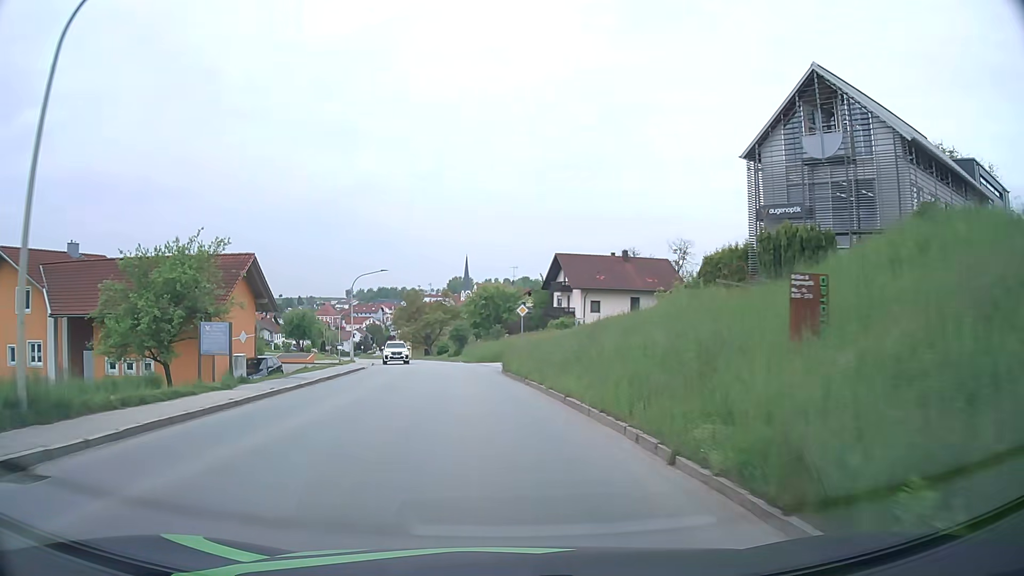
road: tertiary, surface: asphalt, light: Day
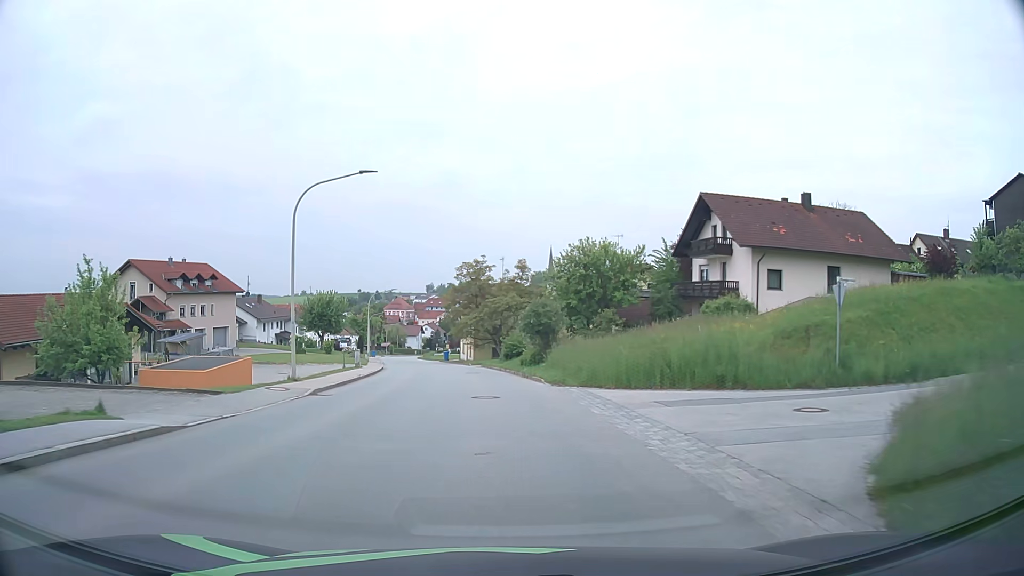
(-1.8, +30.6) m; -7°
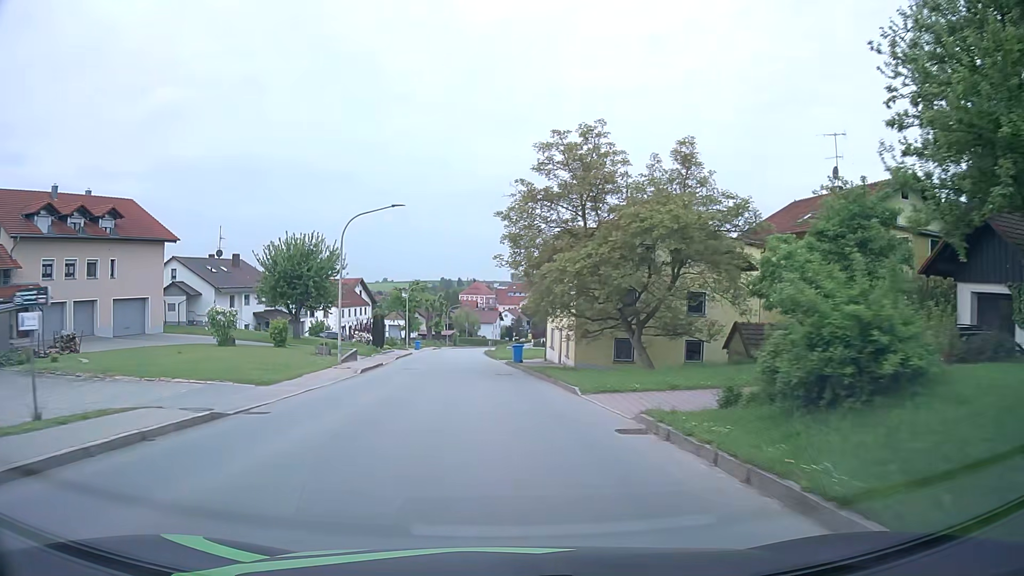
(-2.1, +38.3) m; -7°
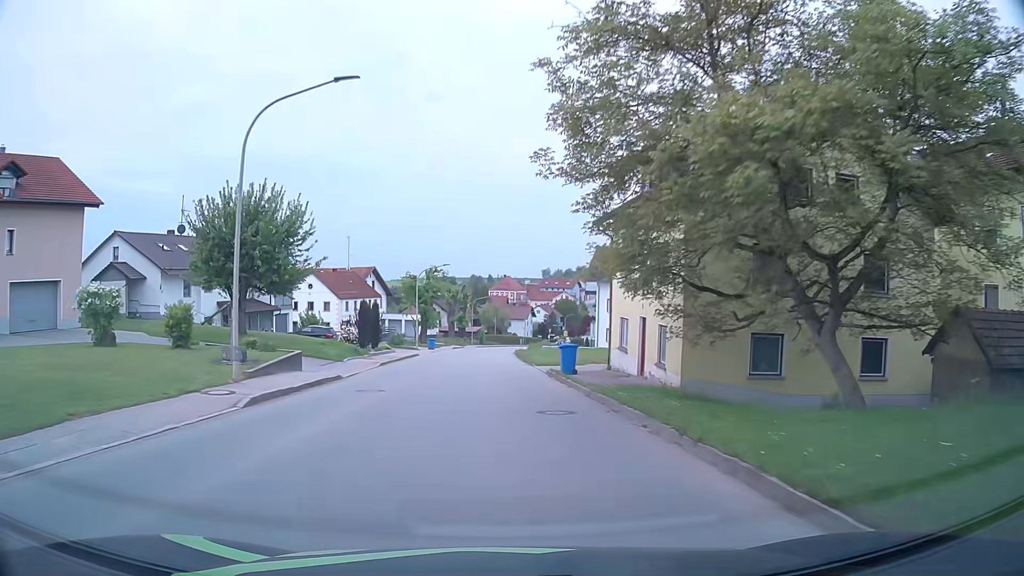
(-0.4, +15.3) m; -2°
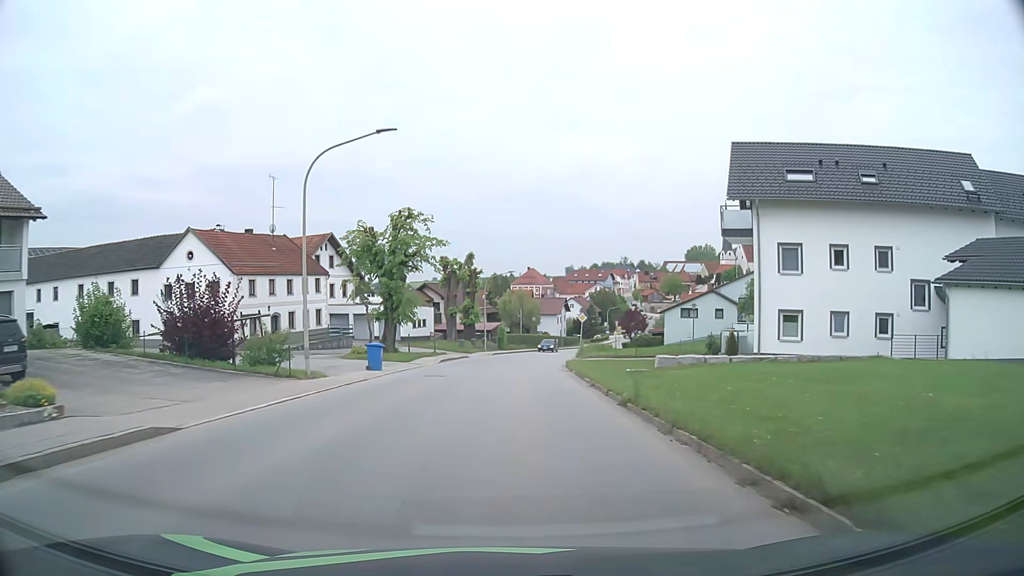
(-1.2, +38.3) m; -2°
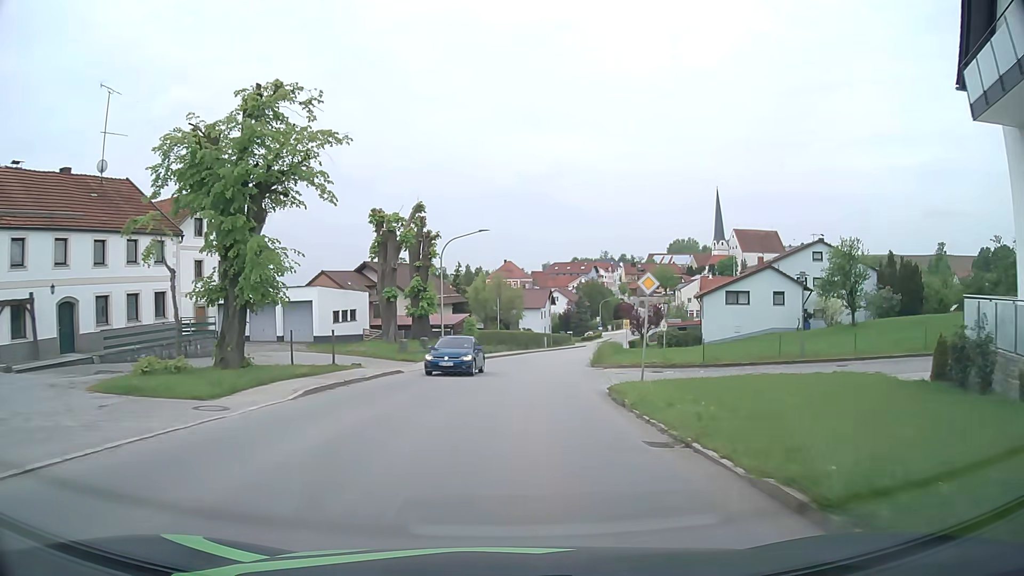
(+0.3, +22.9) m; +2°
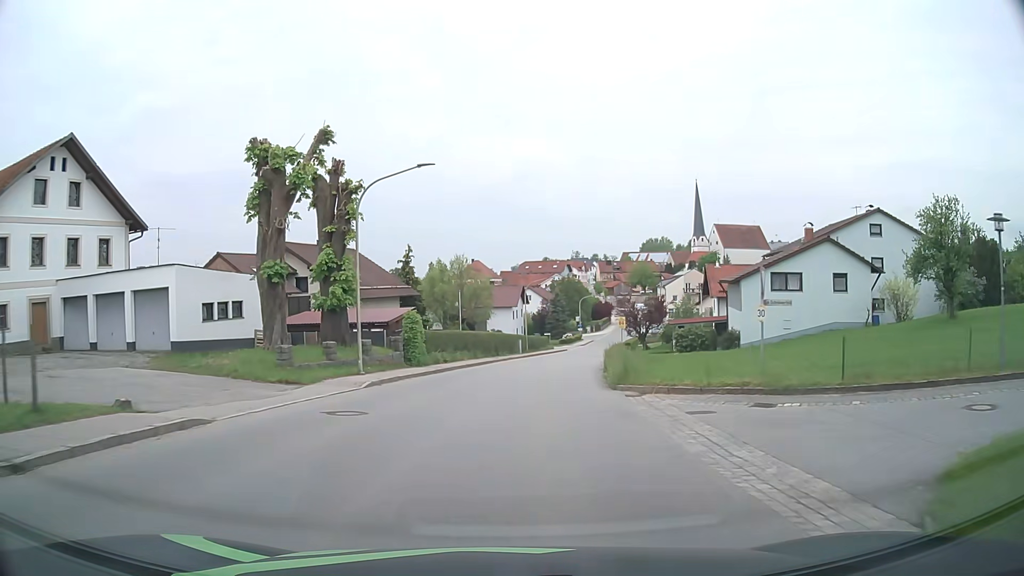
(+0.3, +15.3) m; +2°
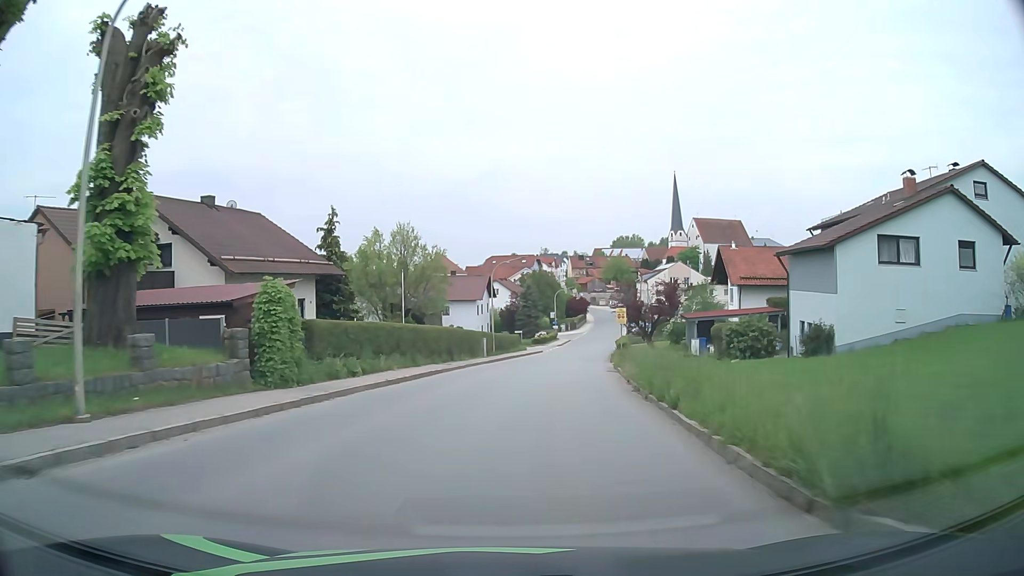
(+0.4, +15.3) m; +3°
(0, +10) (+1, +20) (+2, +30) (+3, +40) (+5, +50) (+7, +60) (+8, +69) (+10, +79) (+12, +89) (+14, +99) m
